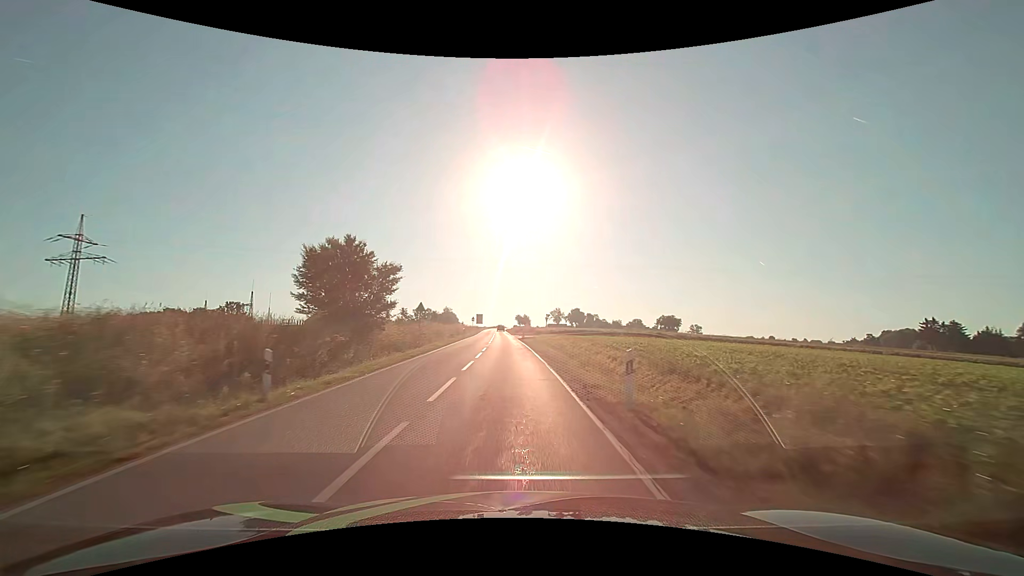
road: secondary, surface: asphalt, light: Day
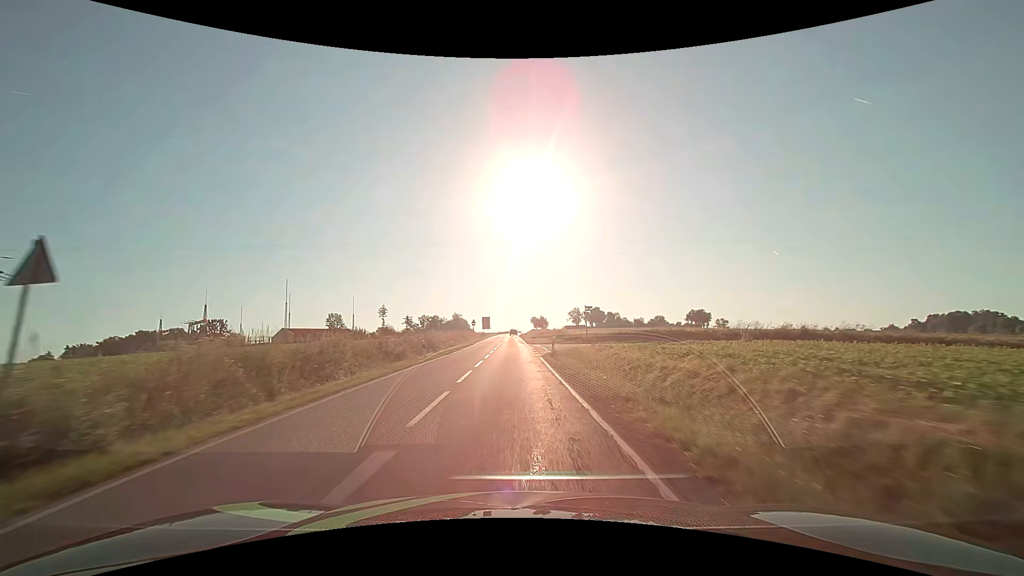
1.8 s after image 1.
(-0.4, +32.0) m; -1°
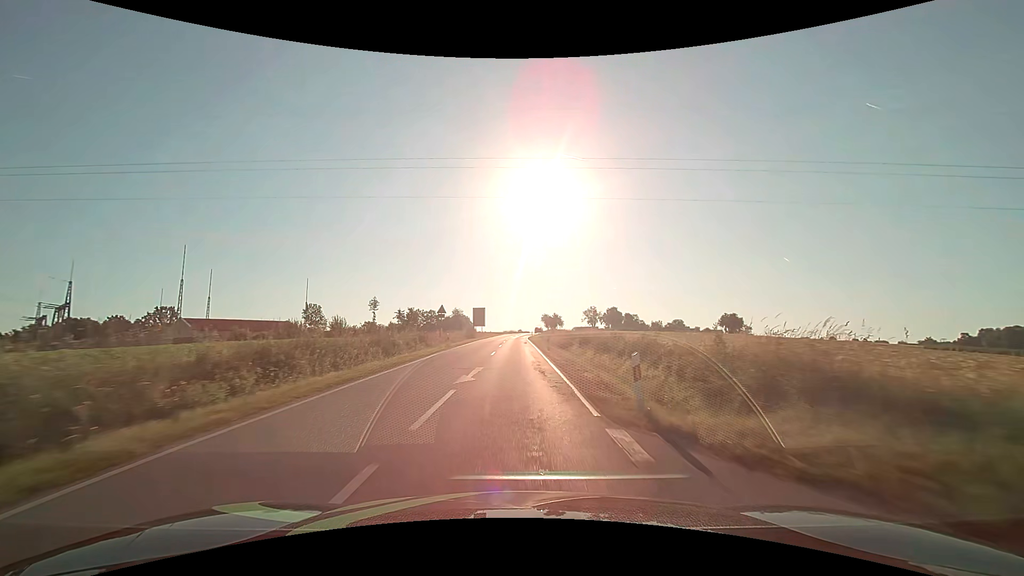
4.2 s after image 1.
(-0.8, +42.8) m; -1°
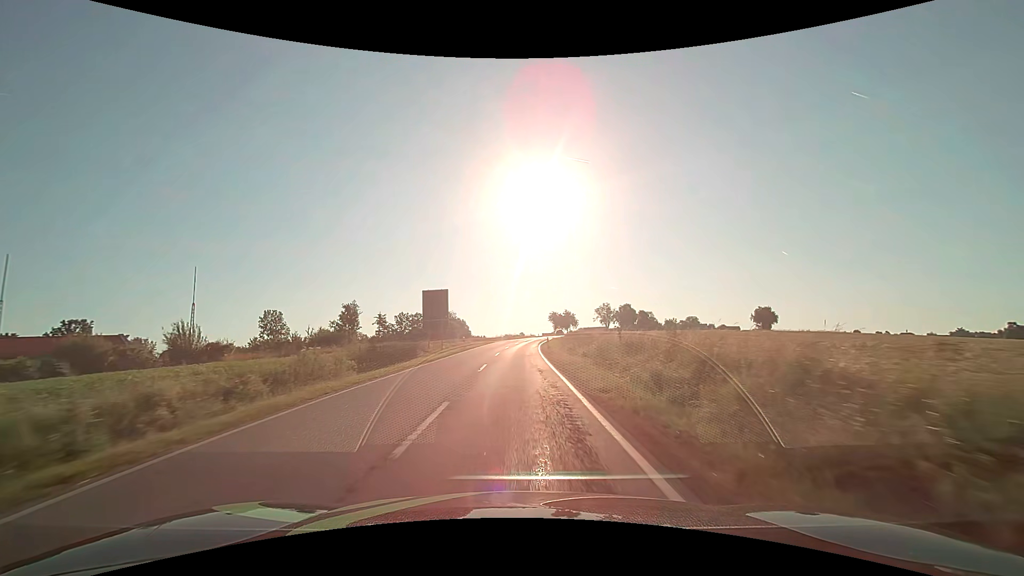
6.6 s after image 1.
(0.0, +43.0) m; 0°
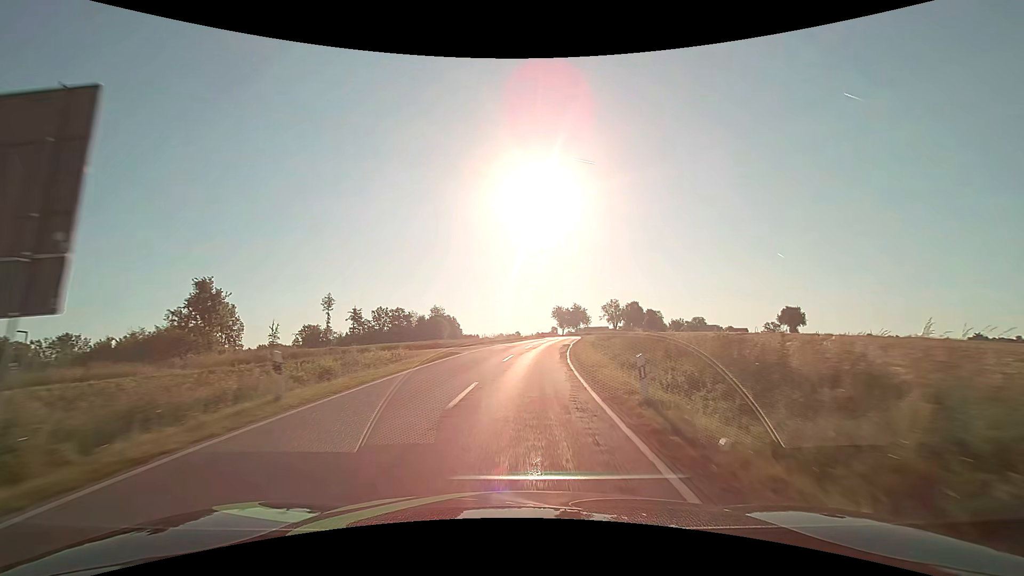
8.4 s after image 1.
(0.0, +32.2) m; 0°
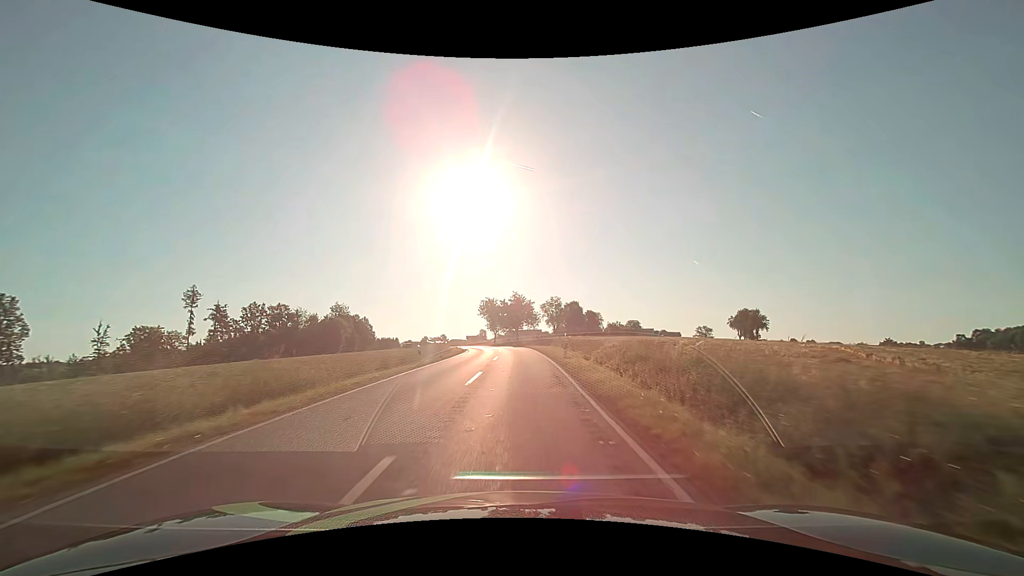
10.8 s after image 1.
(+3.1, +42.8) m; +8°
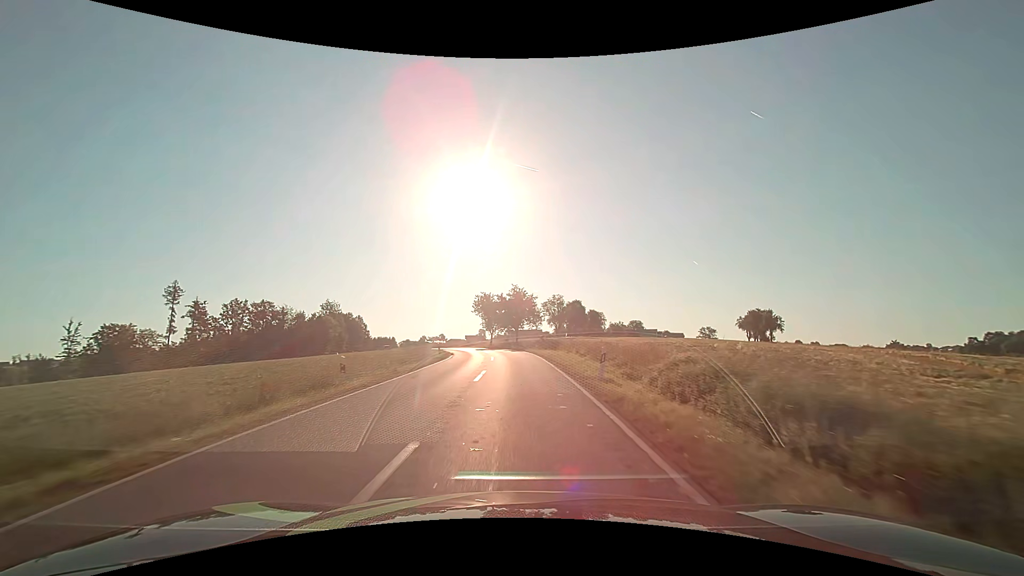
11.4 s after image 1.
(0.0, +10.7) m; 0°
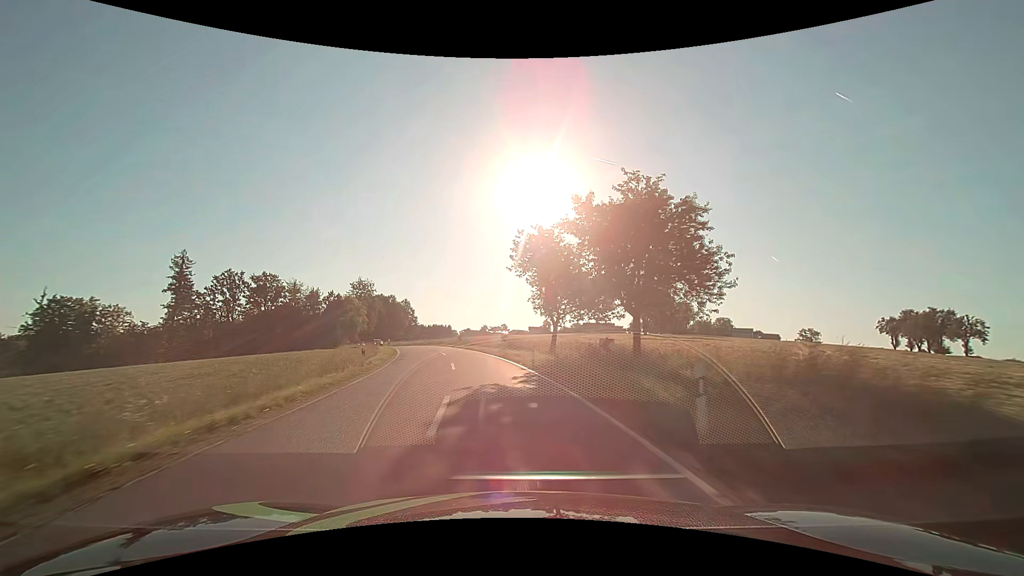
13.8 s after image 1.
(-1.8, +43.1) m; -7°
(0, +10) (-1, +20) (-3, +30) (-5, +40) (-7, +49) (-10, +59) (-13, +68) (-17, +78) (-21, +87) (-24, +96) m
